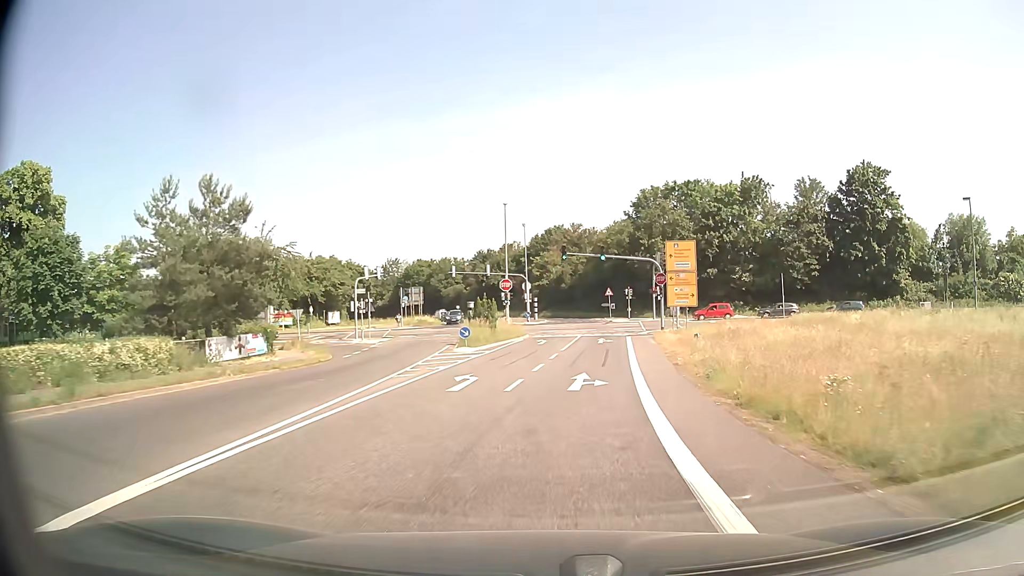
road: secondary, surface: asphalt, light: Day
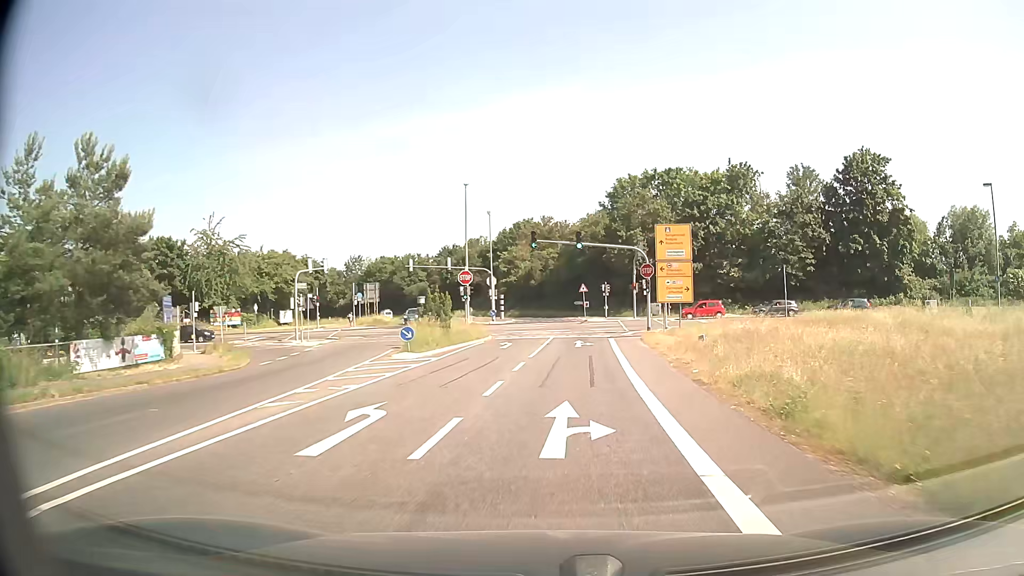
(+0.2, +7.5) m; +2°
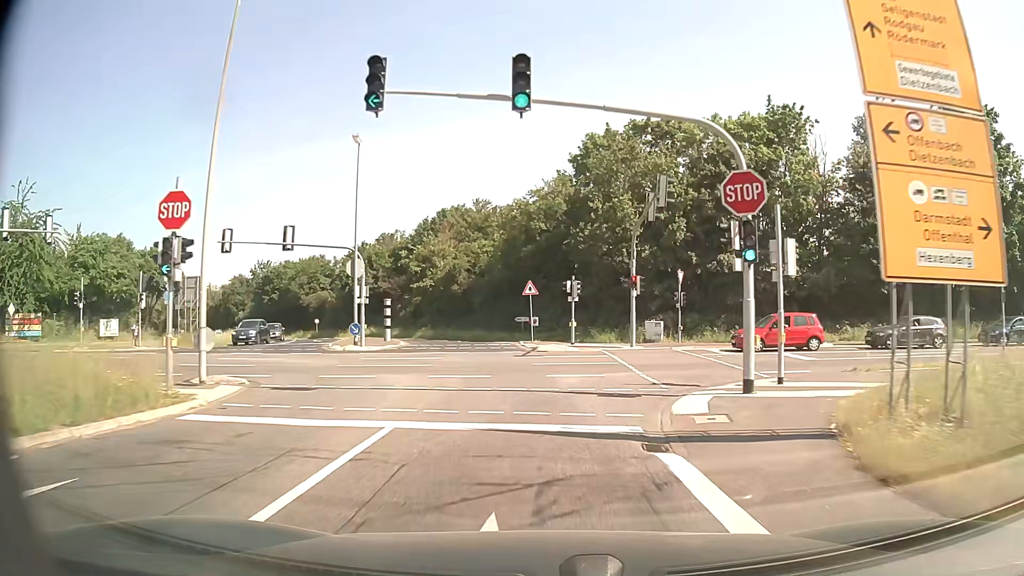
(+1.9, +30.5) m; +5°
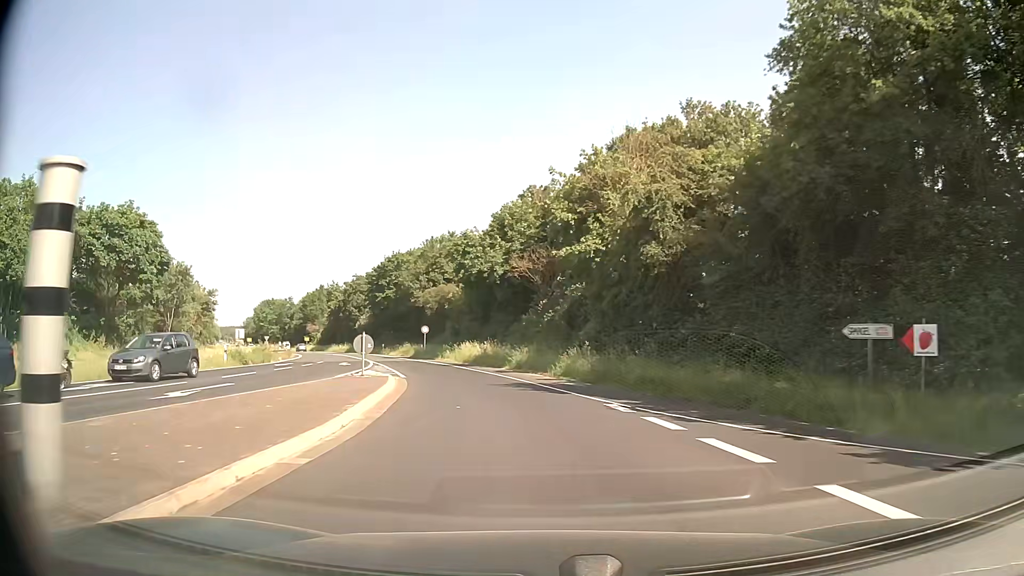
(-4.0, +37.0) m; -16°
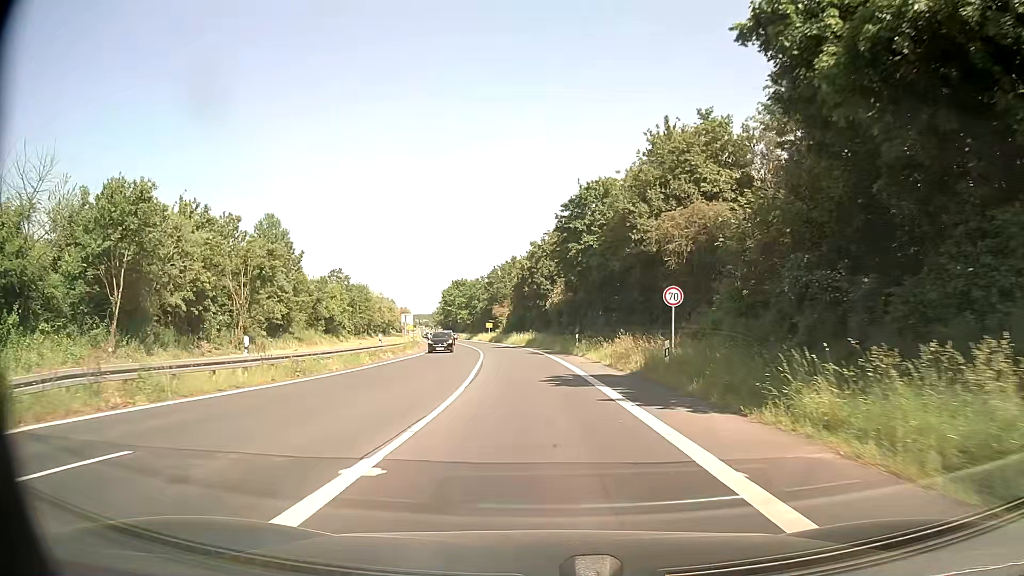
(-7.2, +36.7) m; -19°
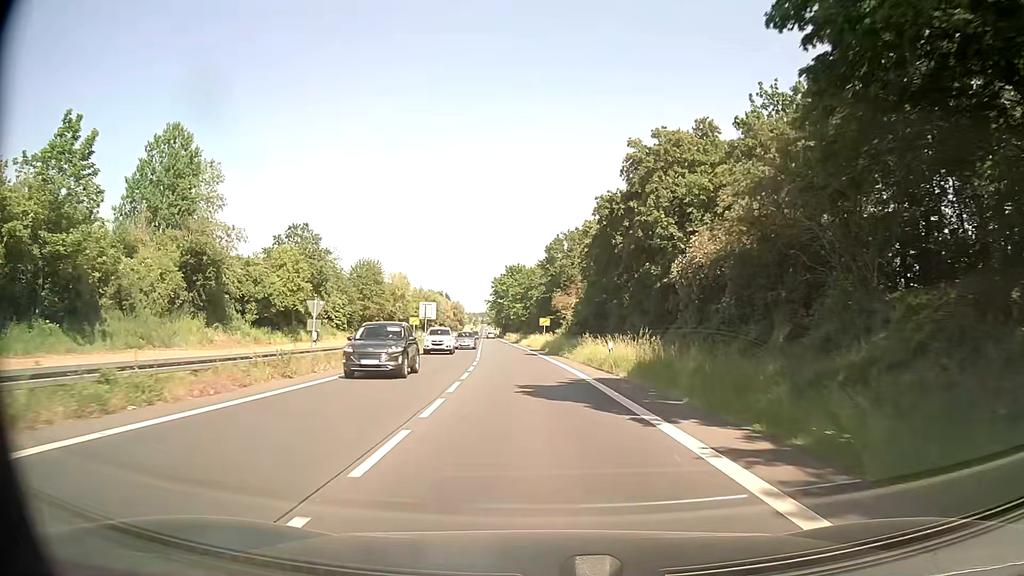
(-2.0, +43.6) m; -5°
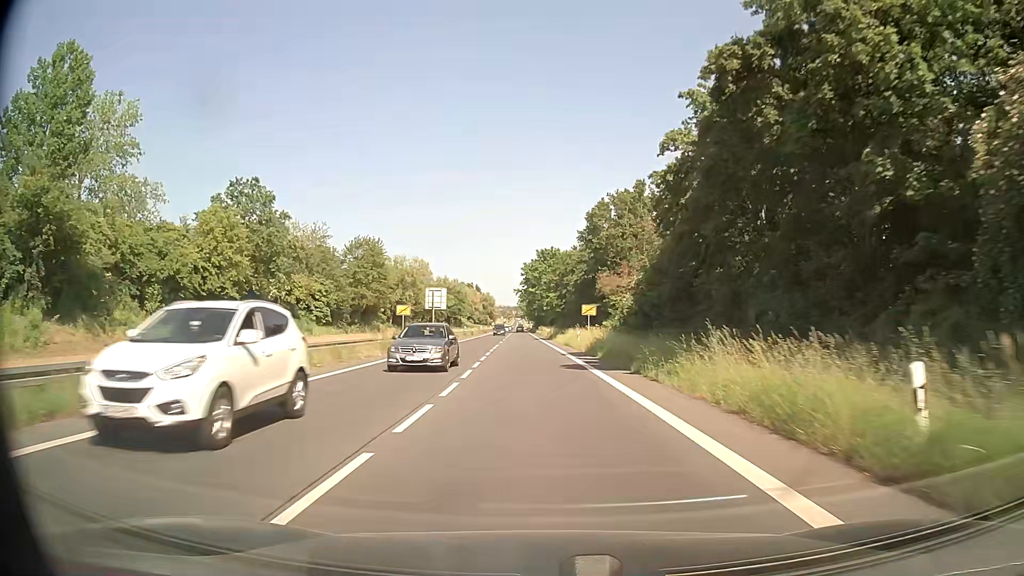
(-0.5, +20.4) m; -3°
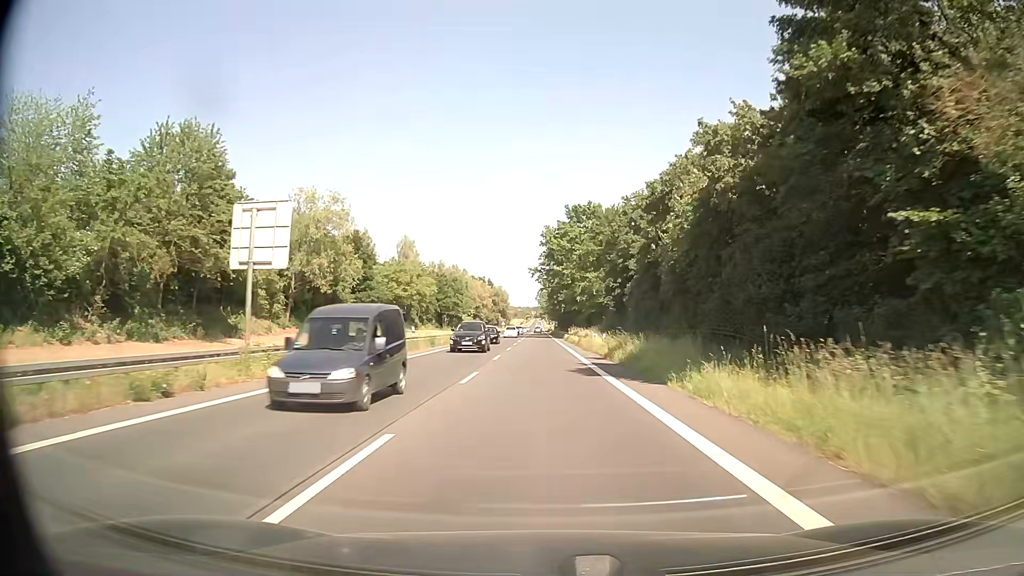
(-1.4, +51.6) m; -2°
(0, +10) (0, +20) (0, +30) (0, +40) (0, +50) (0, +60) (0, +70) (0, +80) (0, +90) (0, +100) m
